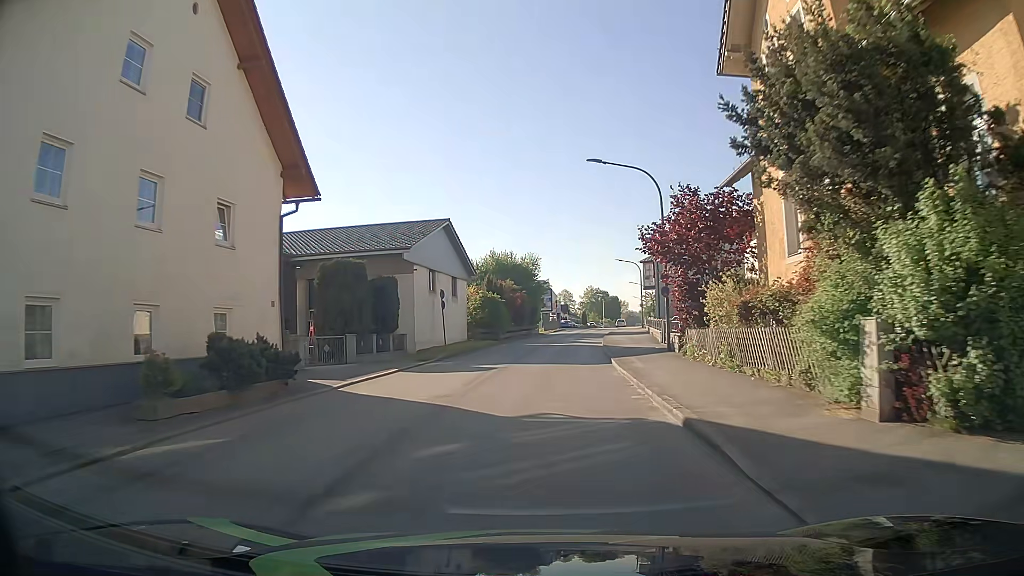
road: unclassified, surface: asphalt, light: Day
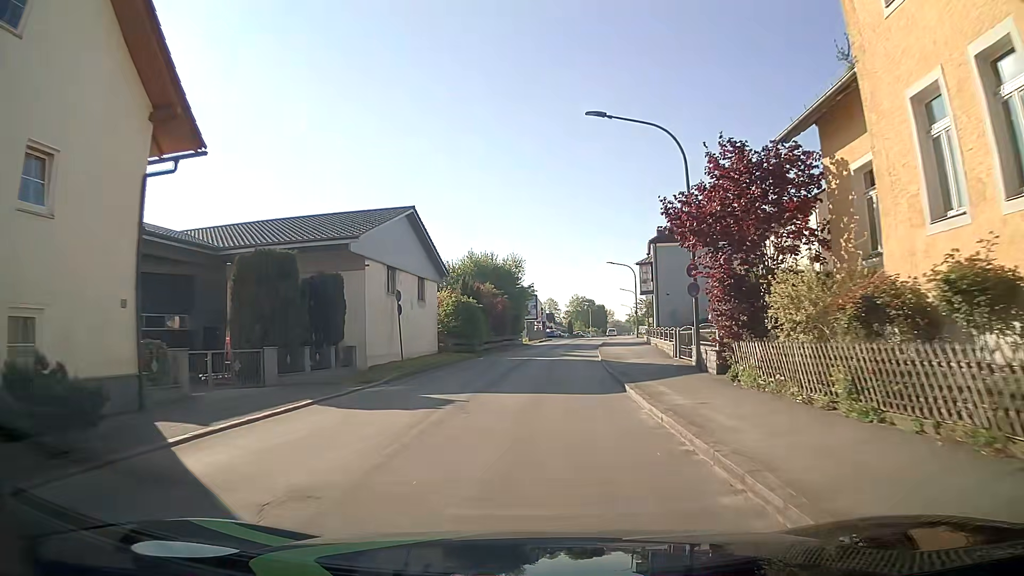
(0.0, +6.9) m; +2°
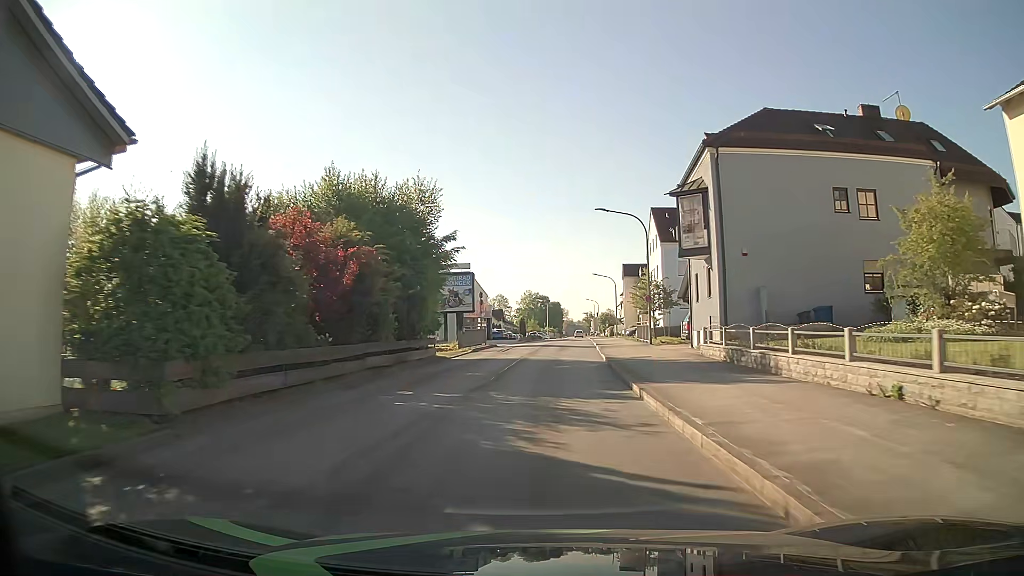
(+0.1, +29.4) m; +2°
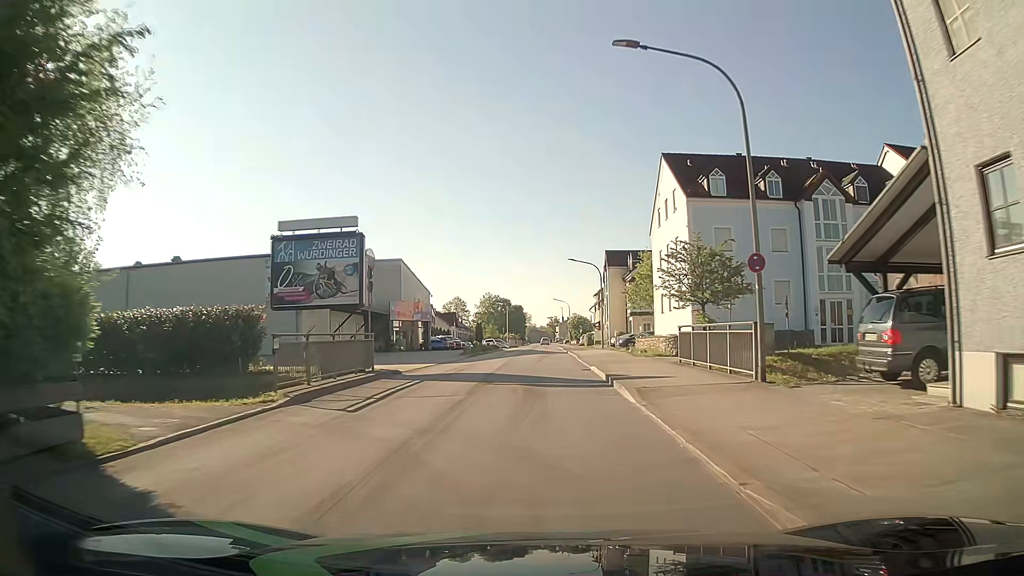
(+0.7, +22.7) m; +3°
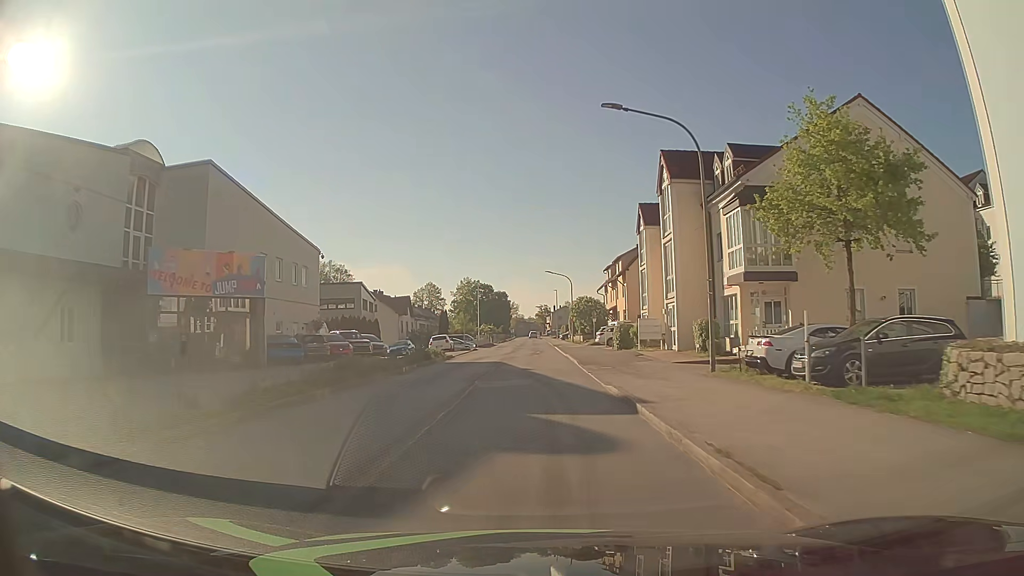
(+0.5, +38.0) m; +1°
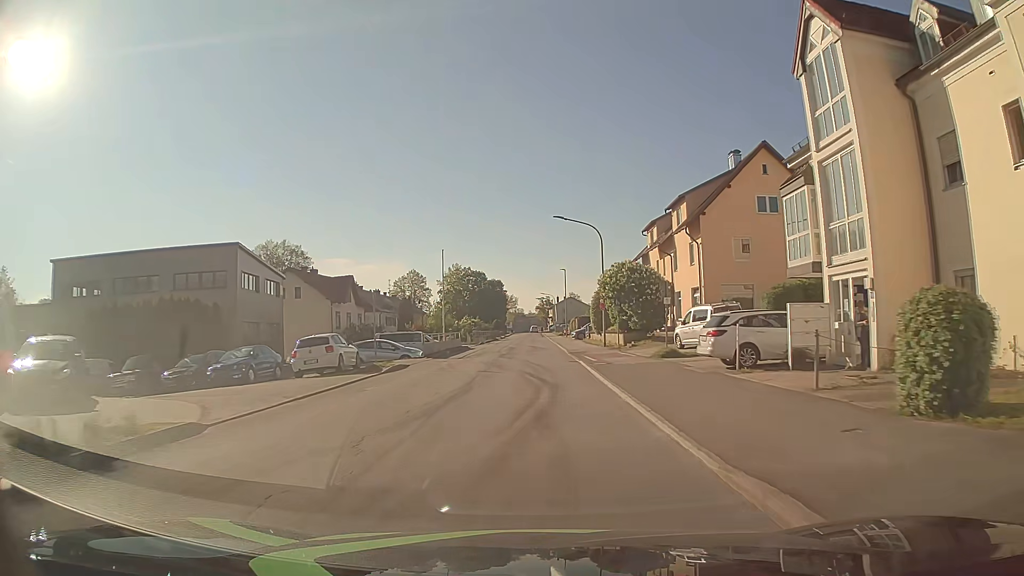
(+0.2, +31.2) m; +1°
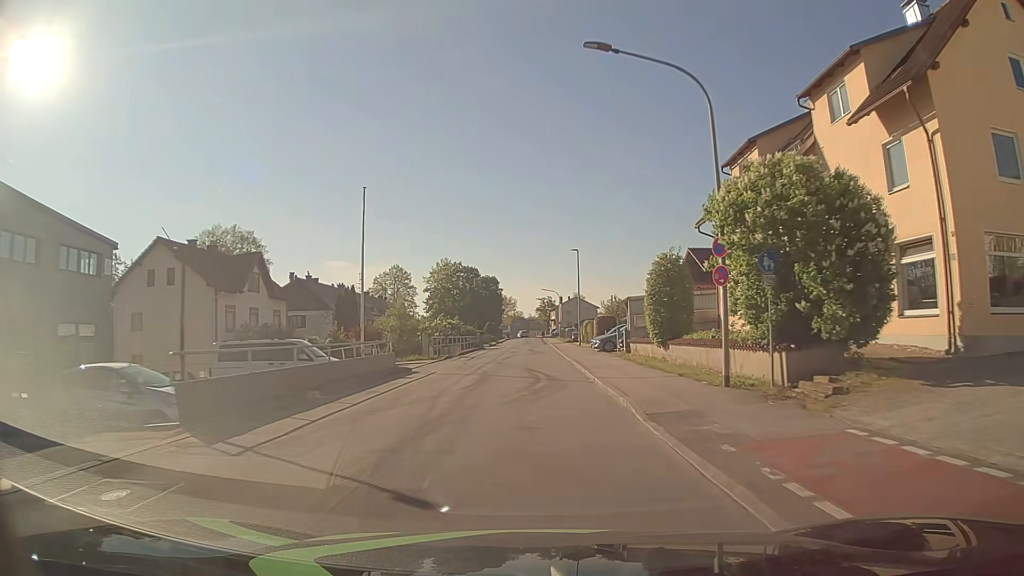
(-0.2, +23.8) m; 0°
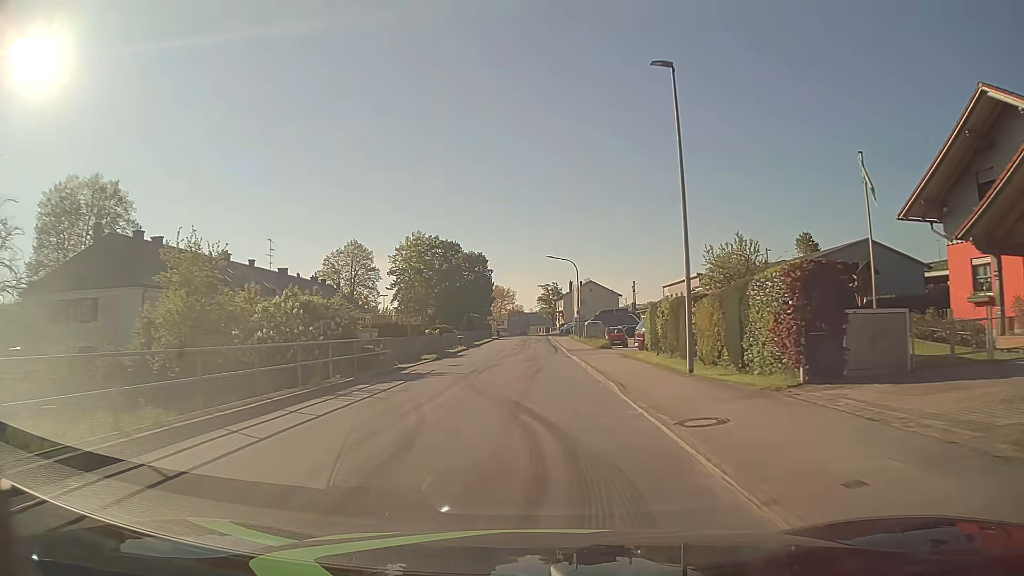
(-0.3, +40.2) m; 0°
(0, +10) (0, +20) (0, +30) (0, +40) (0, +50) (0, +60) (0, +70) (0, +80) (0, +90) (0, +100) m
